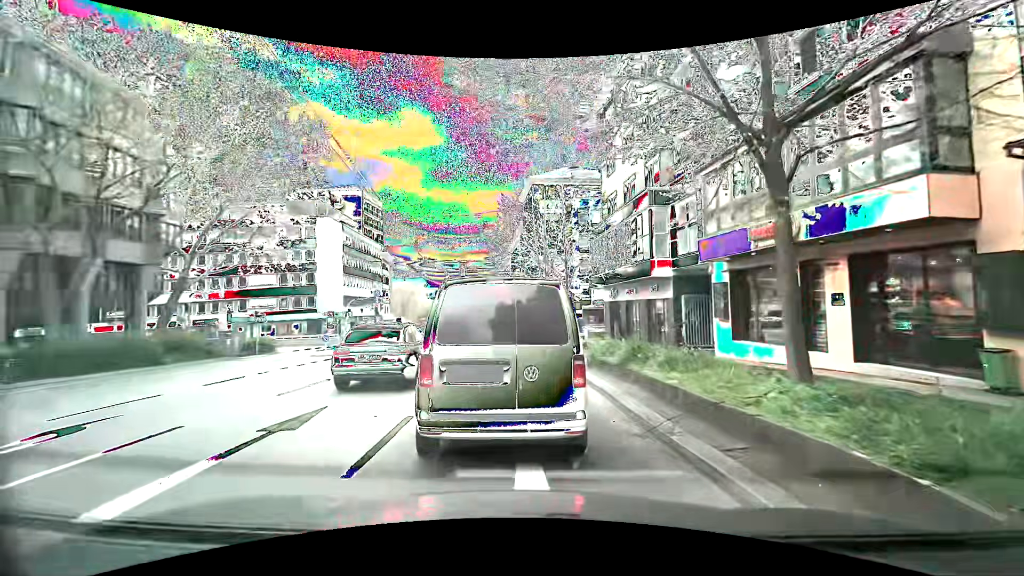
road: secondary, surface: asphalt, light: Day
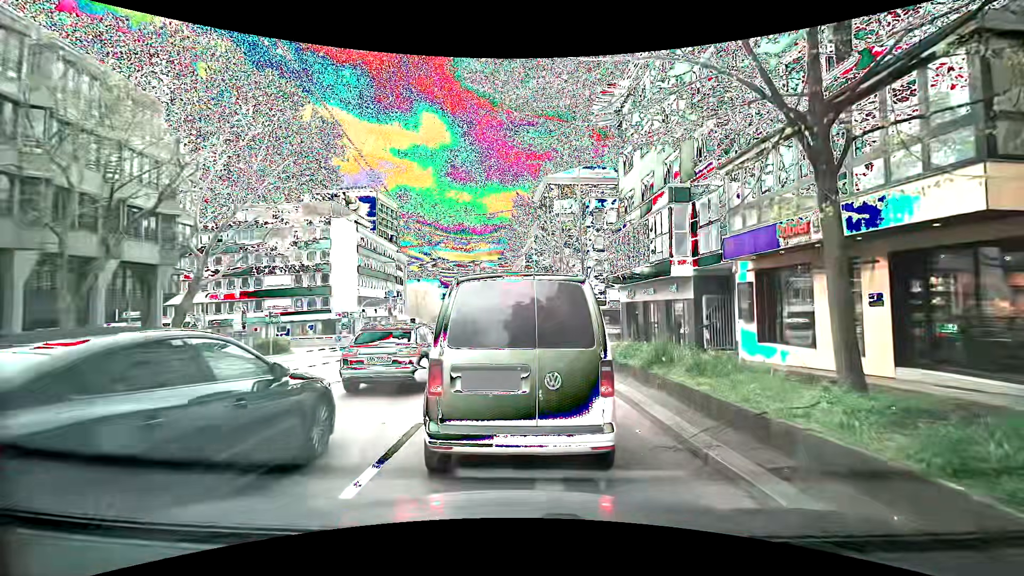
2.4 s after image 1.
(0.0, +0.5) m; 0°
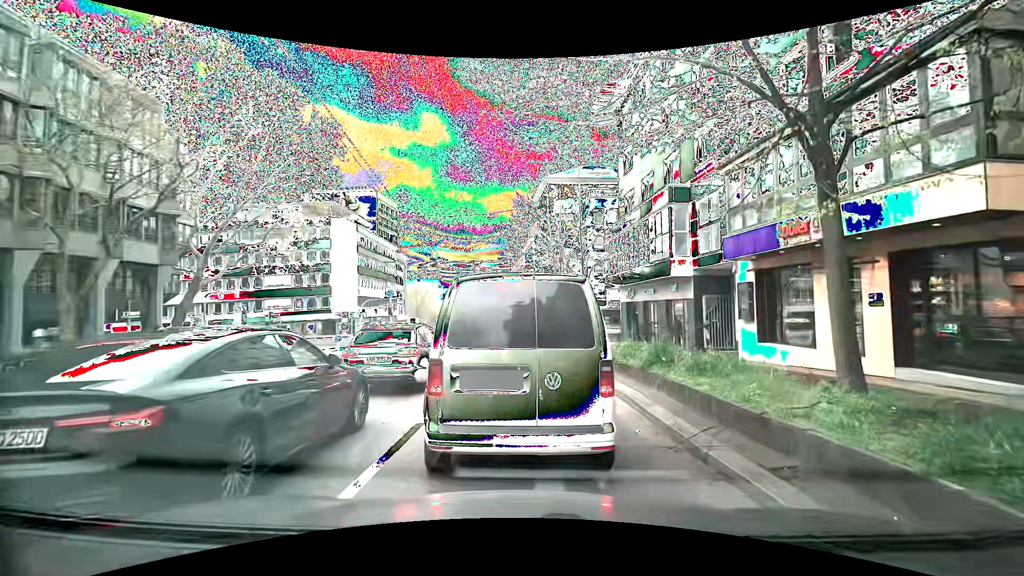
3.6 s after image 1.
(0.0, 0.0) m; 0°
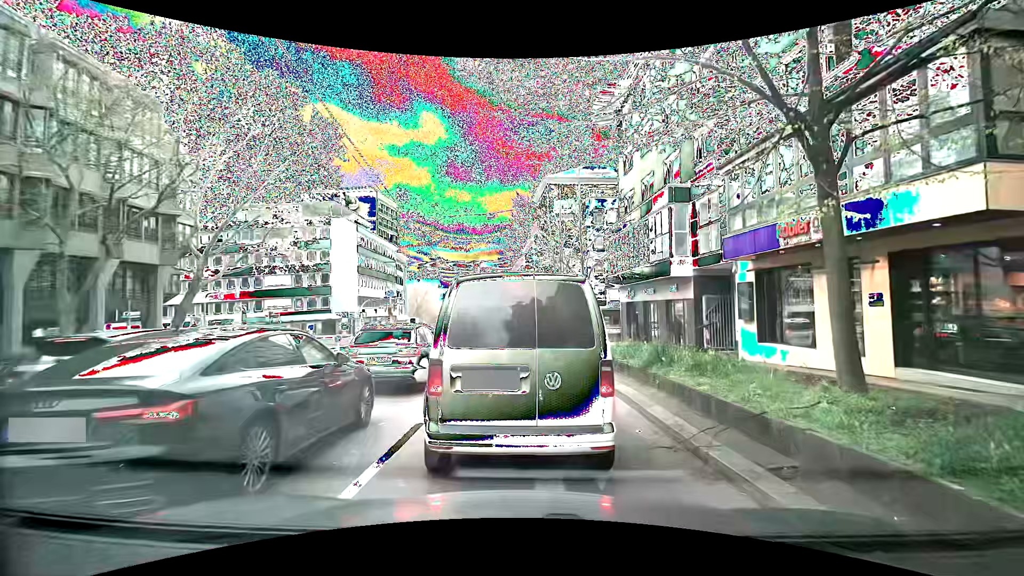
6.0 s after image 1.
(0.0, 0.0) m; 0°
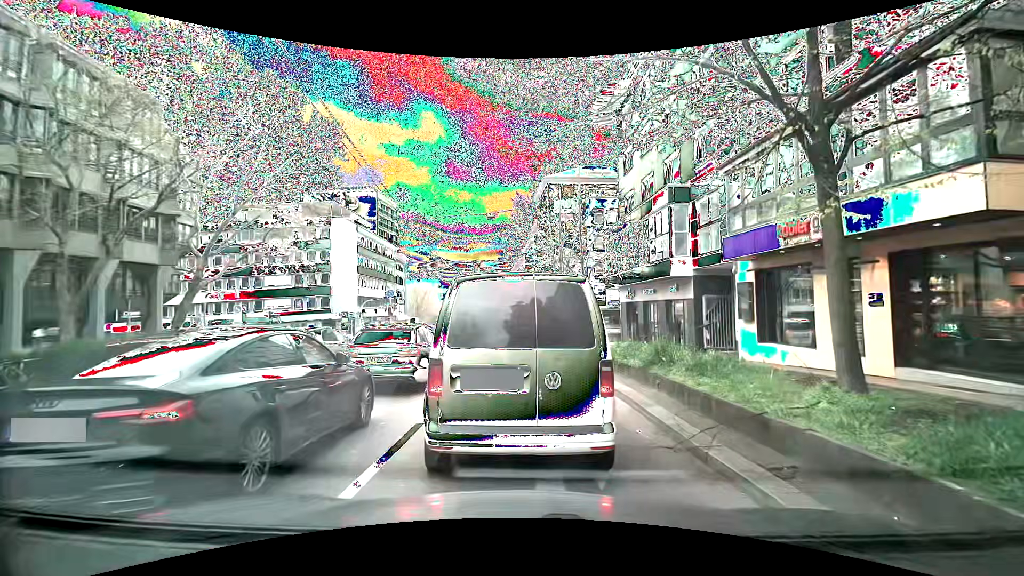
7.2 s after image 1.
(0.0, 0.0) m; 0°
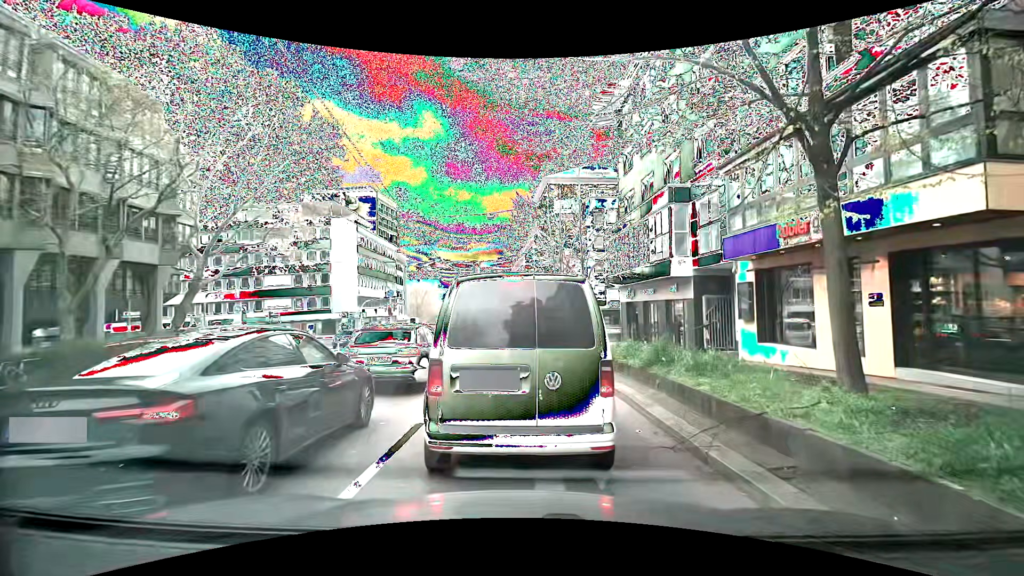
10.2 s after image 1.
(0.0, 0.0) m; 0°
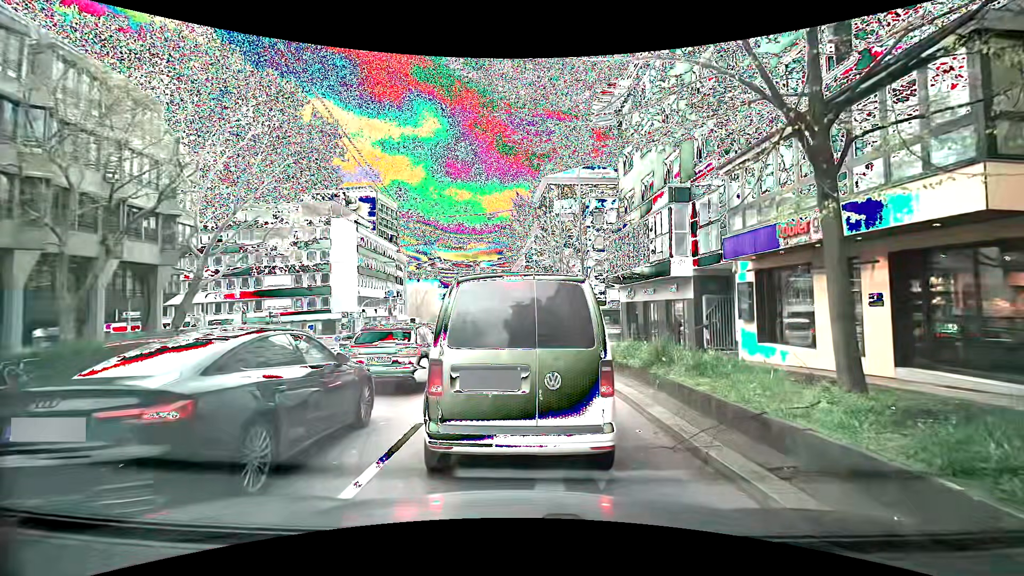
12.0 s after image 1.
(0.0, 0.0) m; 0°
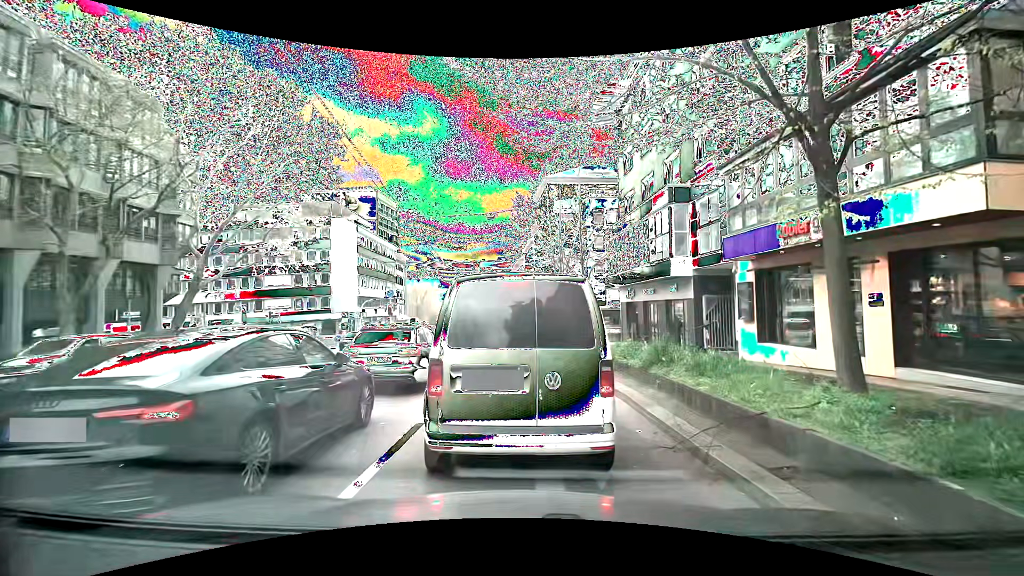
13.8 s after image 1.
(0.0, 0.0) m; 0°
